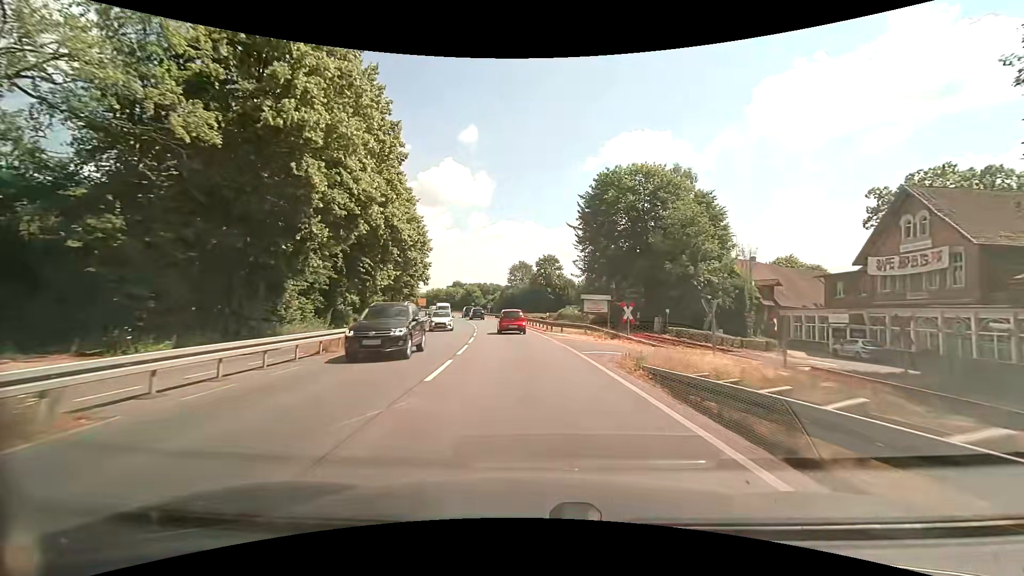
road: primary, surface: asphalt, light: Day
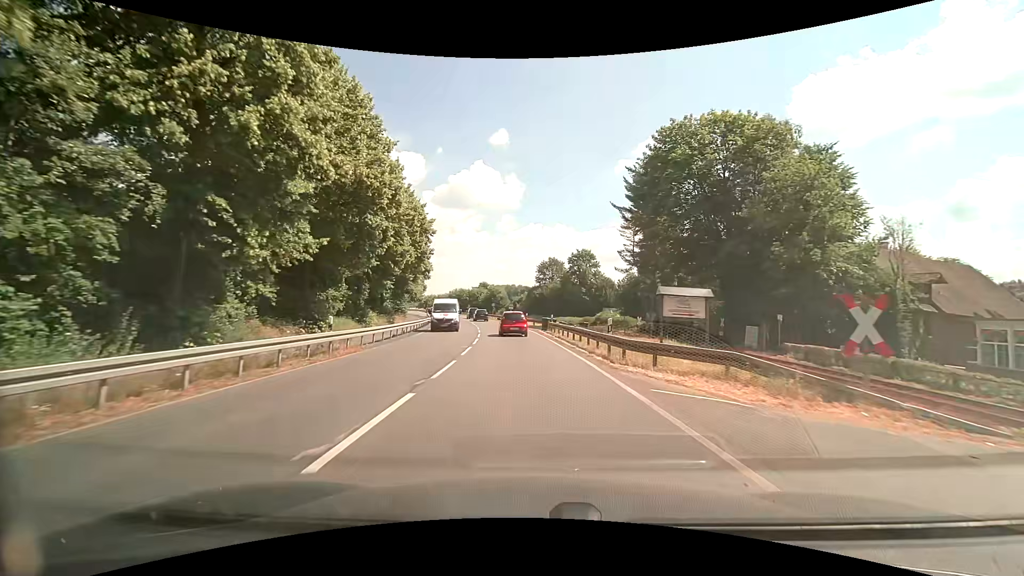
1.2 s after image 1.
(-0.7, +17.5) m; -4°
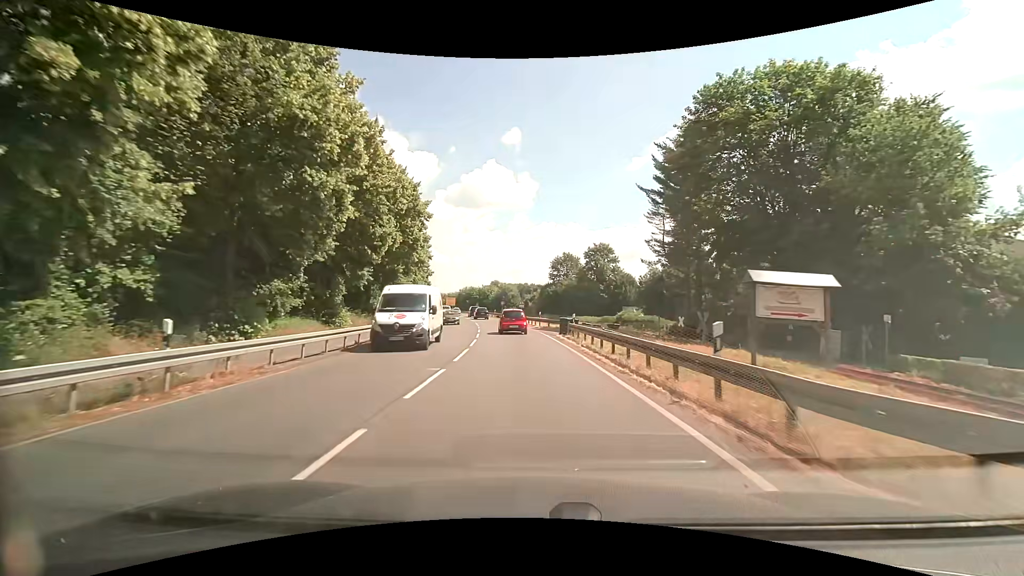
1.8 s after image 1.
(-0.1, +8.6) m; -1°
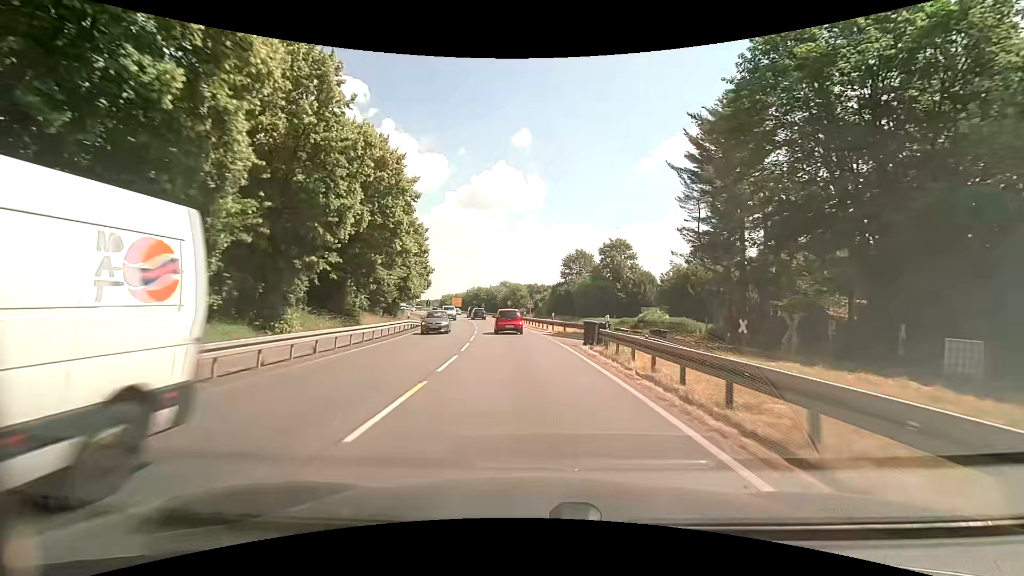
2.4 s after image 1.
(-0.1, +8.6) m; -1°
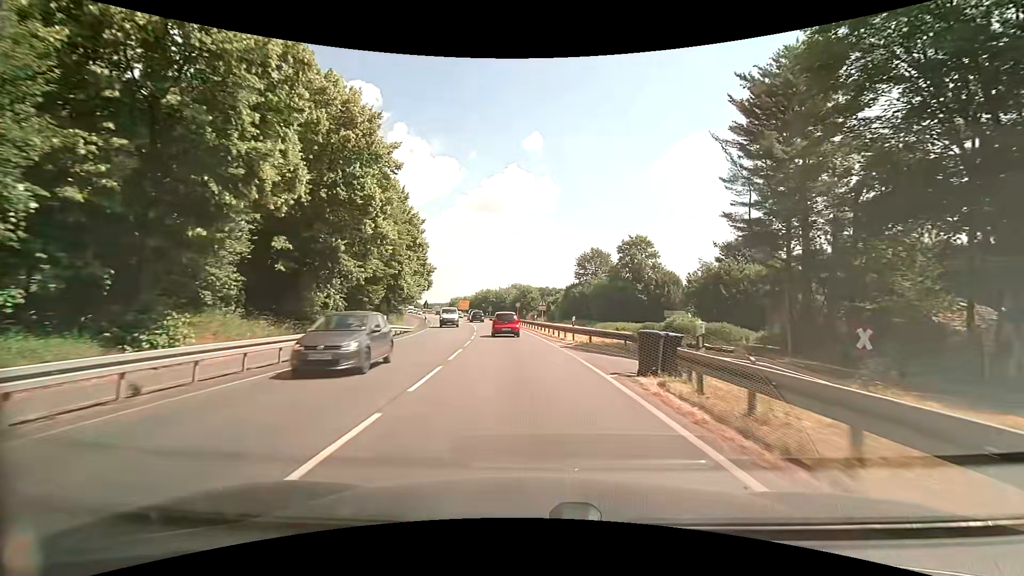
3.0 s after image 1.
(-0.1, +8.6) m; -1°
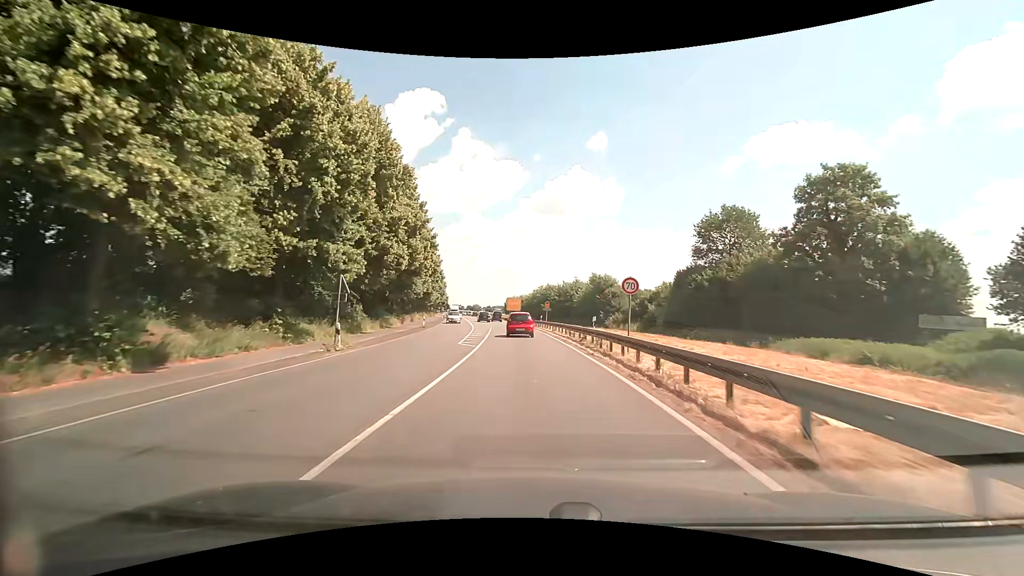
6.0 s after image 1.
(-2.9, +42.9) m; -7°
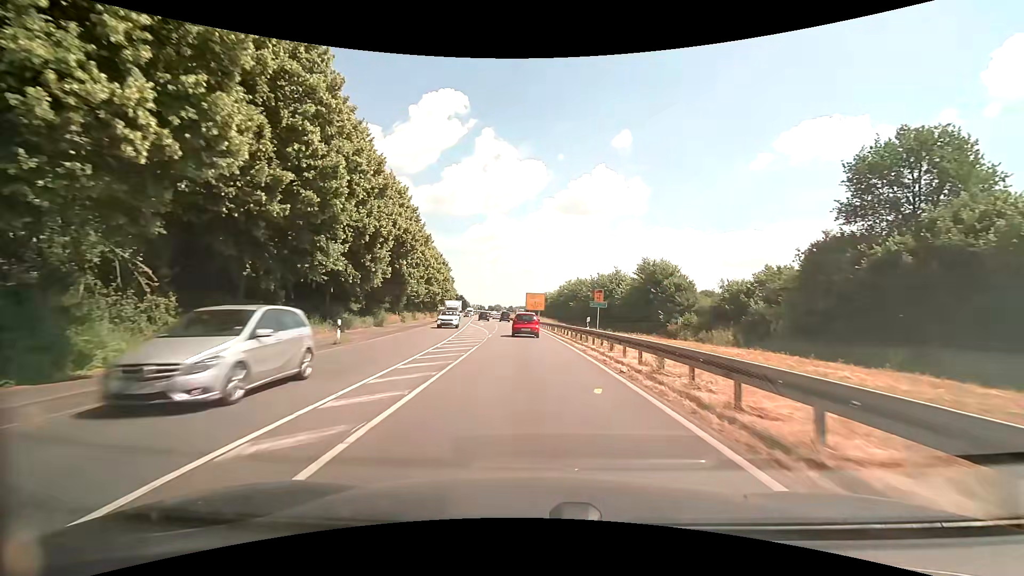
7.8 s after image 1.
(-0.6, +26.1) m; -2°
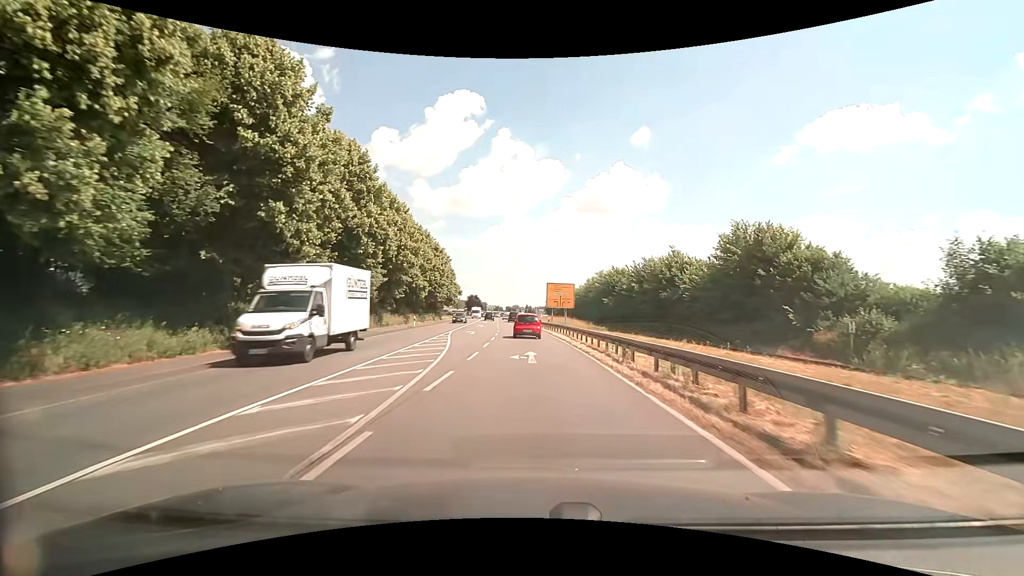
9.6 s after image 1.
(-0.8, +26.3) m; -3°
(0, +10) (0, +20) (-1, +30) (-1, +40) (-2, +50) (-3, +60) (-3, +70) (-4, +80) (-5, +90) (-6, +100) m
